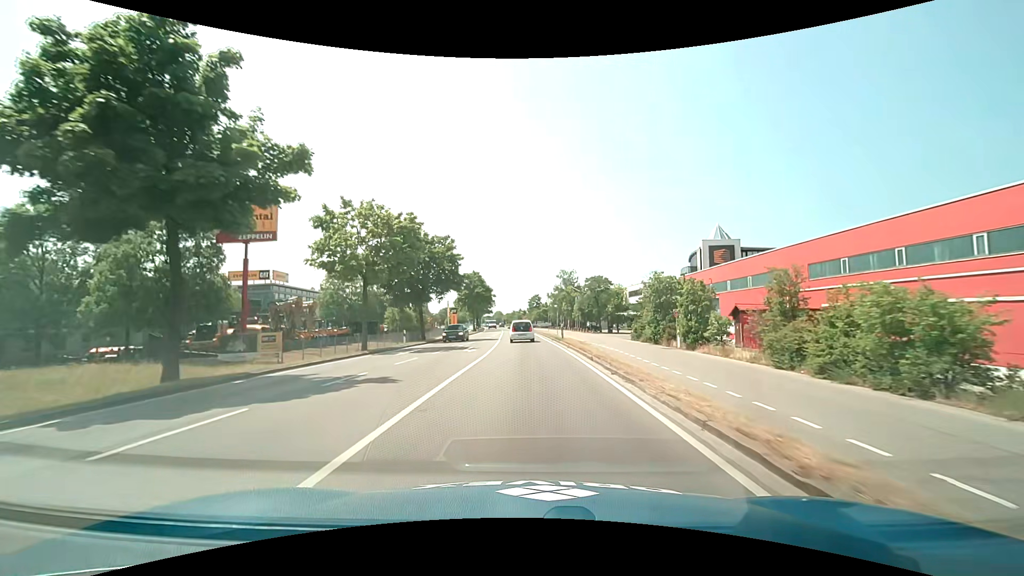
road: primary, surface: asphalt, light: Day
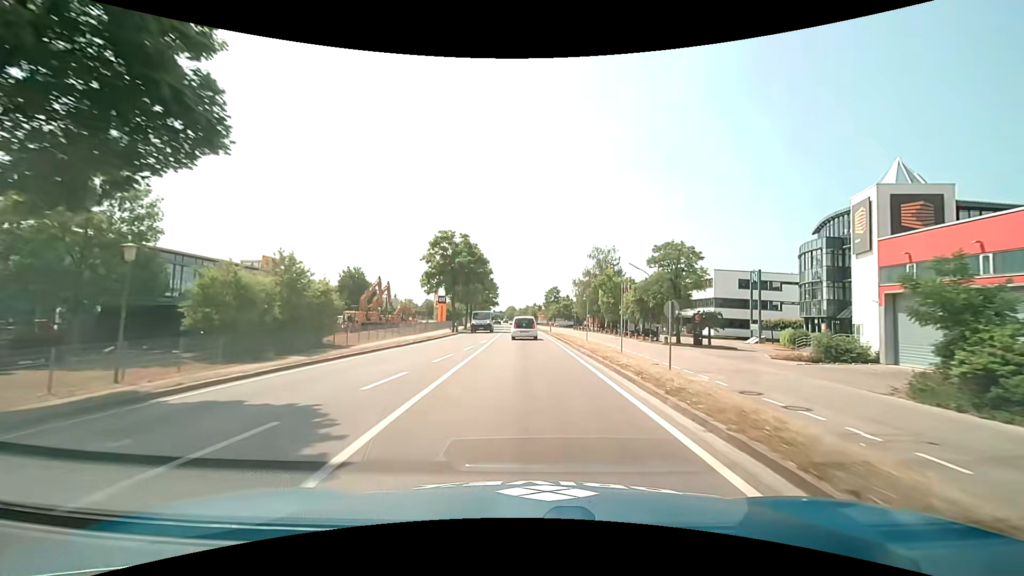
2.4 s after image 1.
(-0.5, +37.8) m; -2°
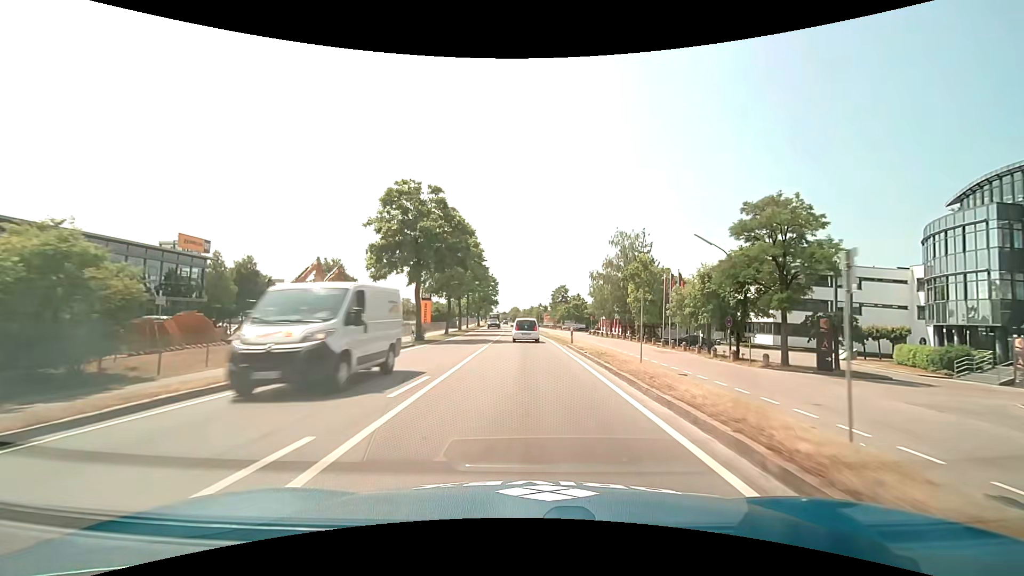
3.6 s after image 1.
(-0.1, +18.9) m; -1°
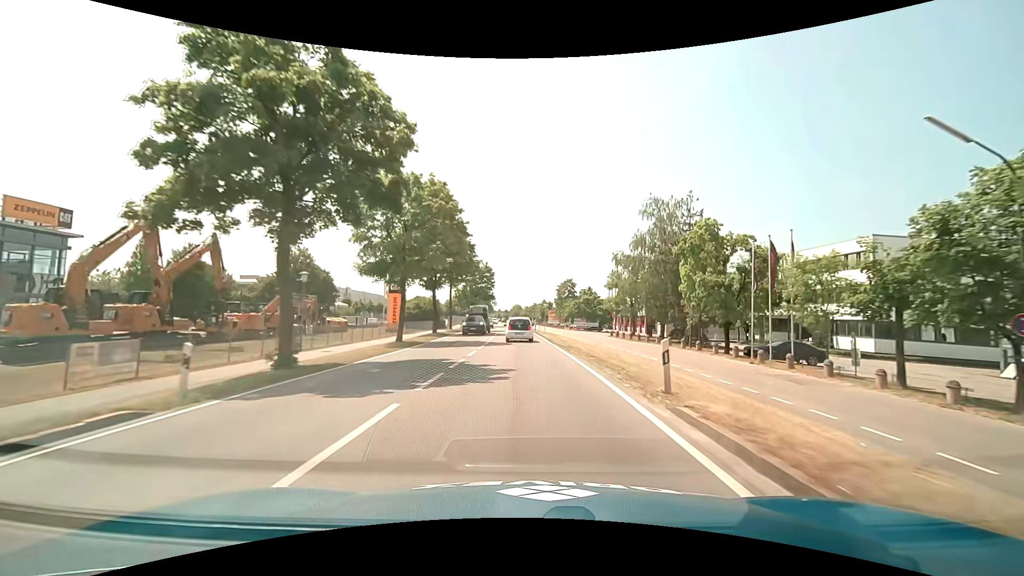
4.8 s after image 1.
(0.0, +18.8) m; 0°
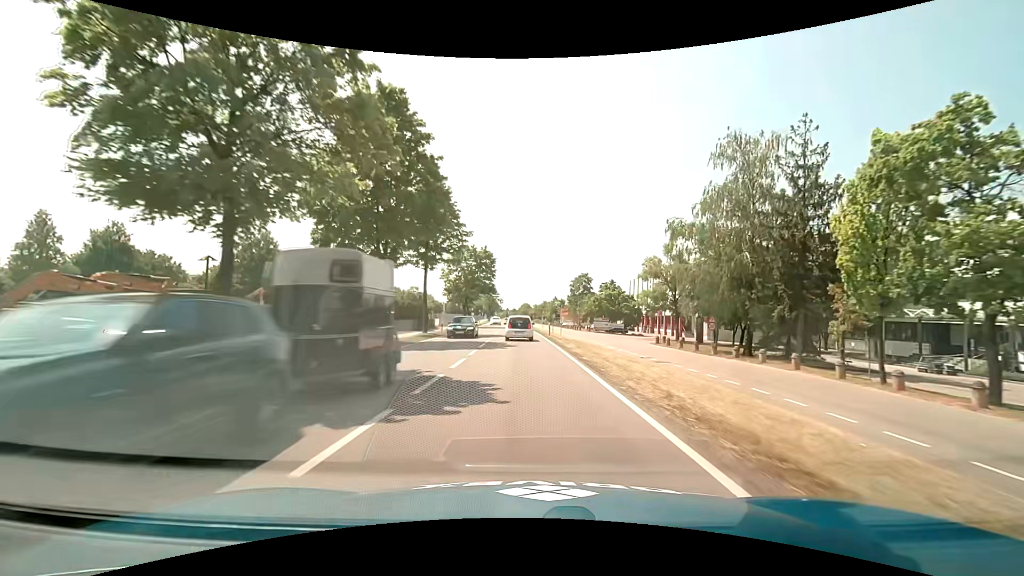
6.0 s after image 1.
(-0.1, +18.6) m; -1°
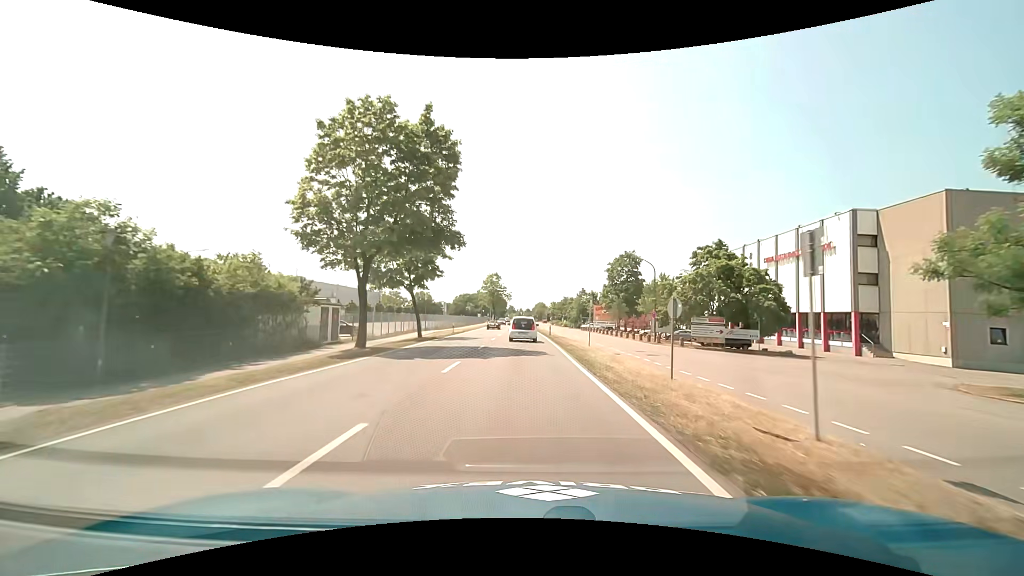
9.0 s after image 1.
(-0.7, +45.4) m; -2°
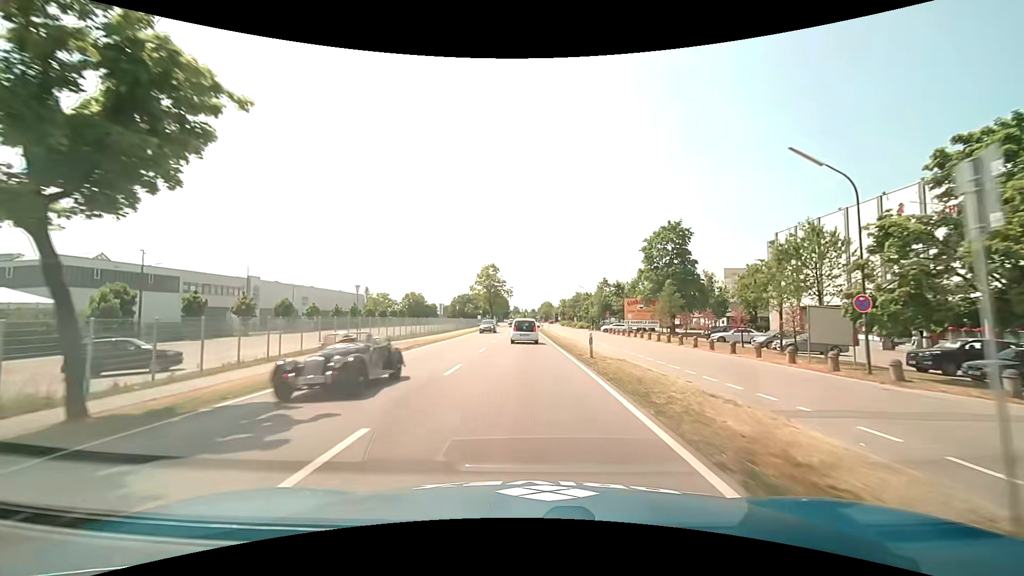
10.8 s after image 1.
(0.0, +27.3) m; 0°
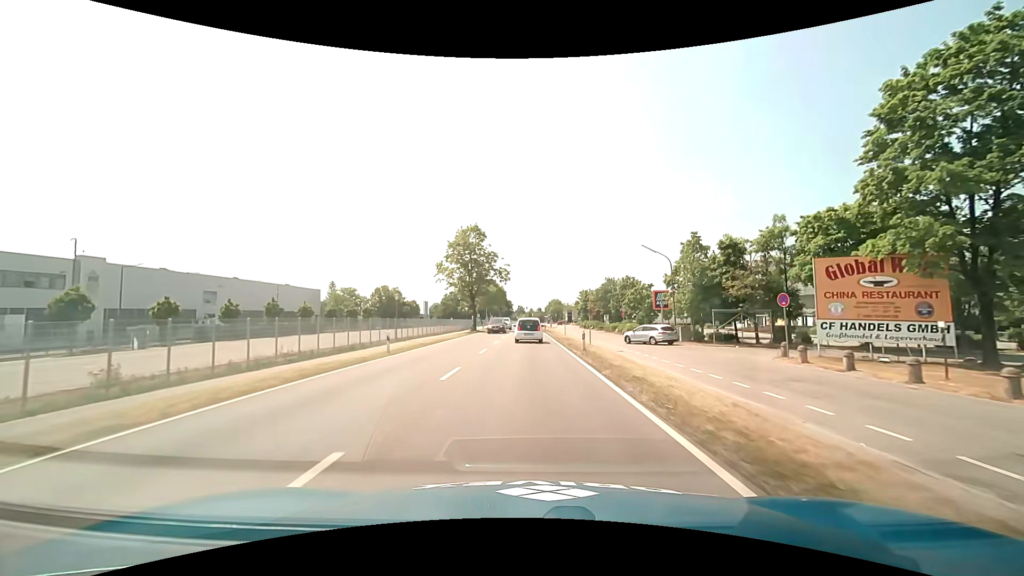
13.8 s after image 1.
(-0.6, +46.1) m; -1°
(0, +10) (0, +20) (0, +30) (0, +40) (0, +50) (0, +60) (0, +70) (0, +80) (0, +90) (0, +100) m
